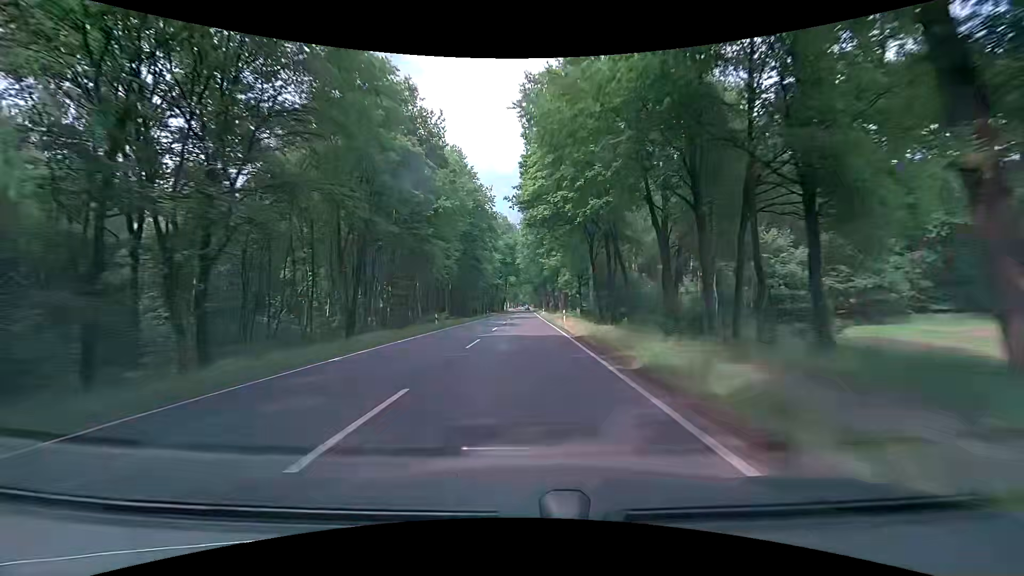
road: primary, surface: asphalt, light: Day
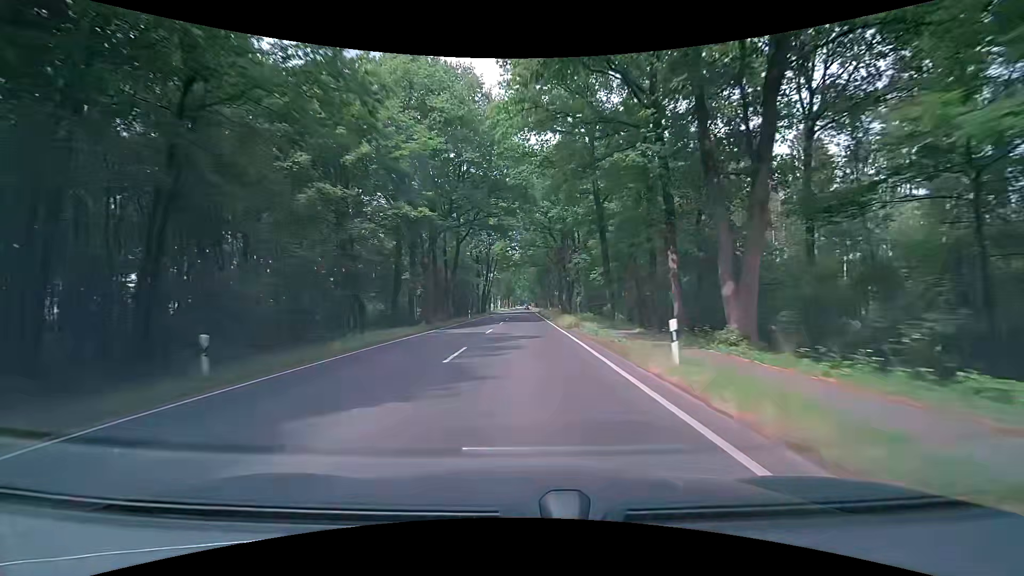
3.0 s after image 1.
(-0.6, +79.0) m; 0°
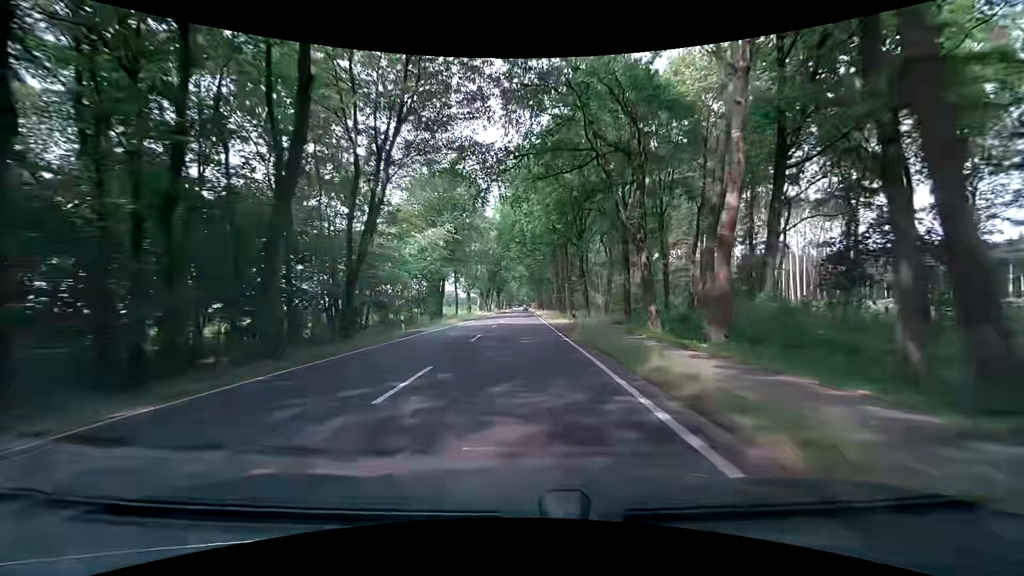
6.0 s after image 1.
(+0.1, +78.9) m; 0°
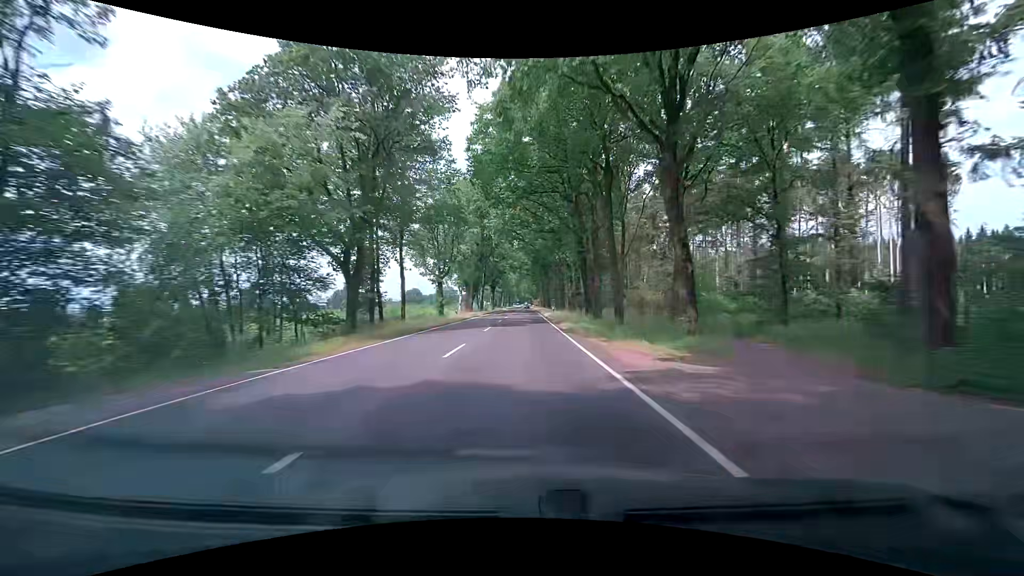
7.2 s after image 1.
(-0.3, +31.3) m; -1°
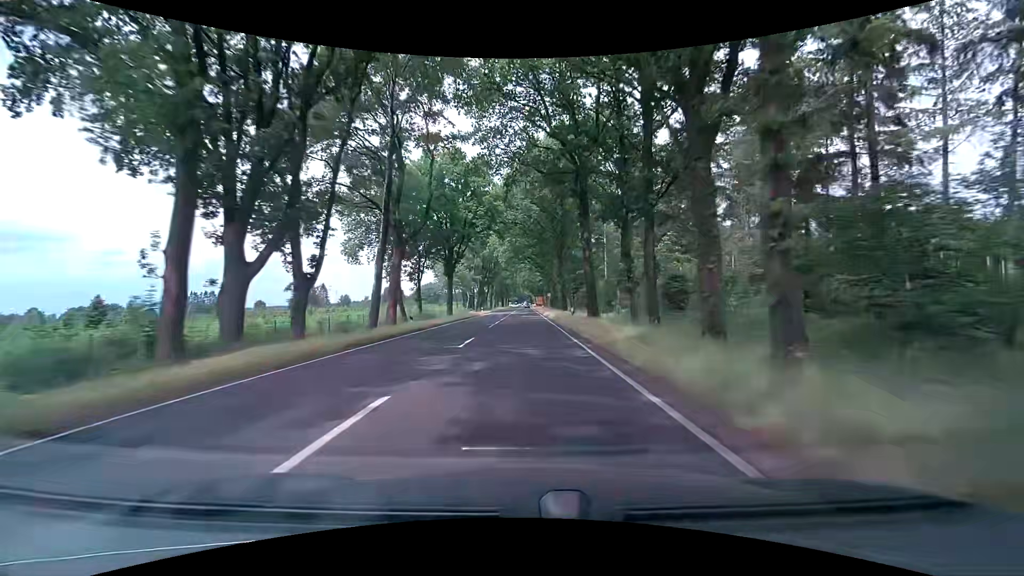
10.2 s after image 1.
(+0.5, +70.8) m; +1°
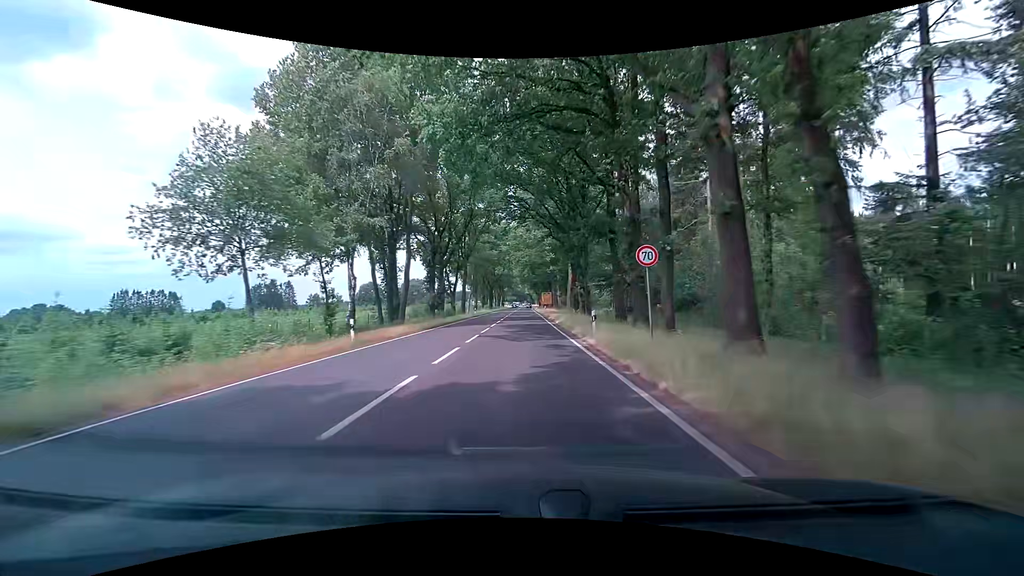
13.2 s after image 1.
(-0.2, +59.7) m; 0°
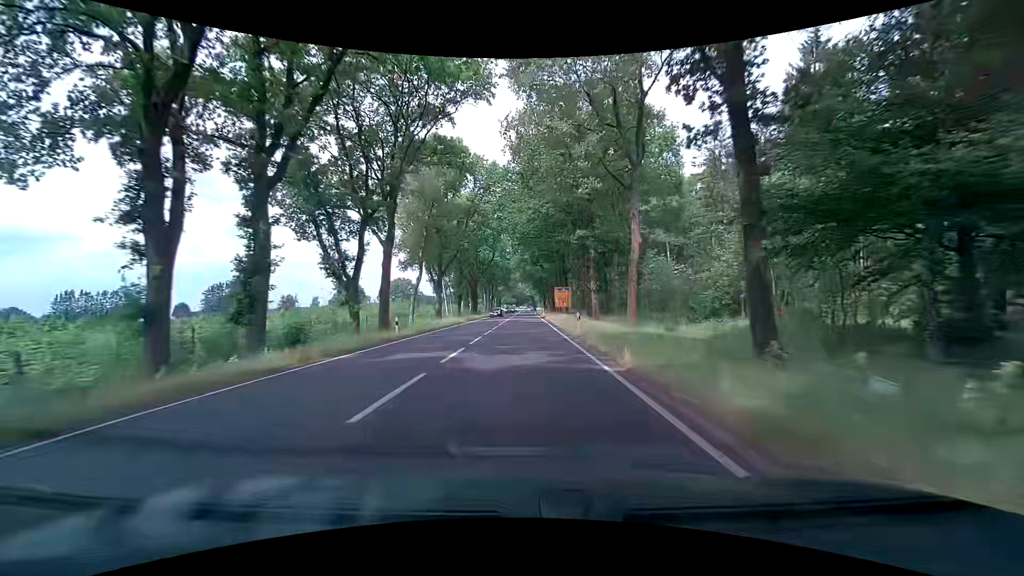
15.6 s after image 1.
(-0.2, +43.1) m; -1°
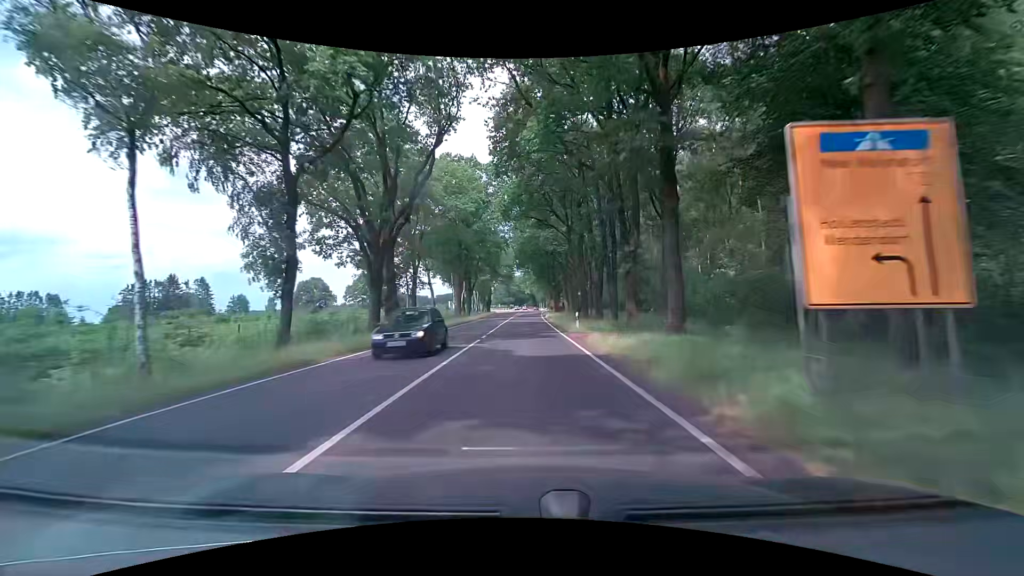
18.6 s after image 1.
(+0.4, +54.0) m; 0°
(0, +10) (0, +20) (0, +30) (0, +40) (0, +50) (+1, +60) (+1, +70) (+1, +80) (+2, +90) (+2, +100) m
